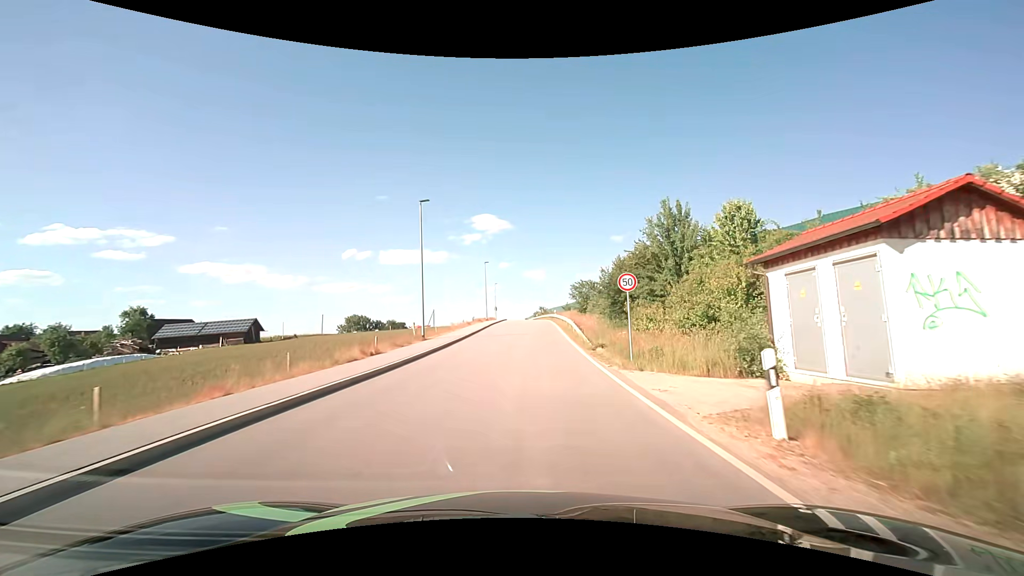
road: unclassified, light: Day
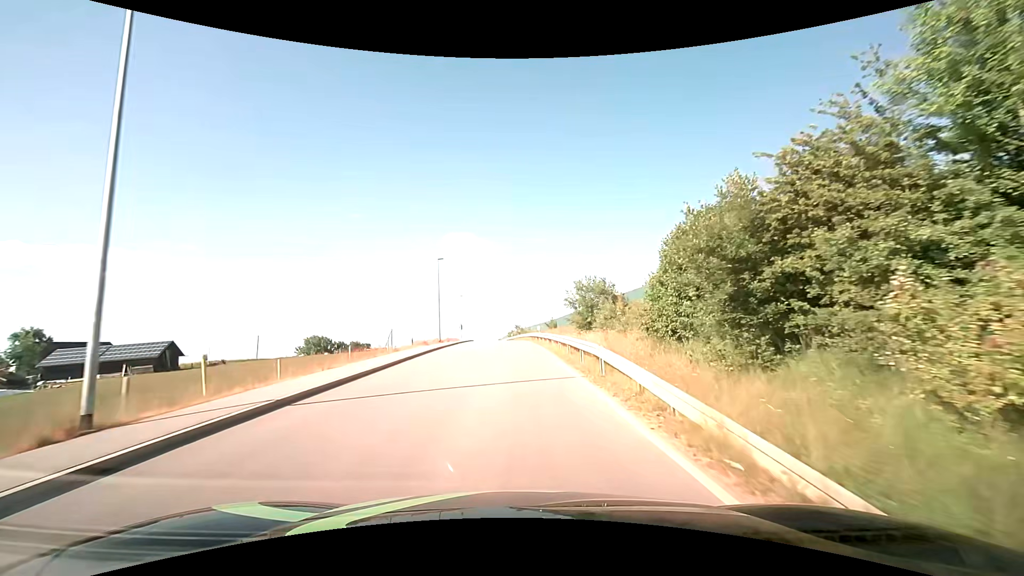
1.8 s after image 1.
(+0.7, +20.6) m; +3°
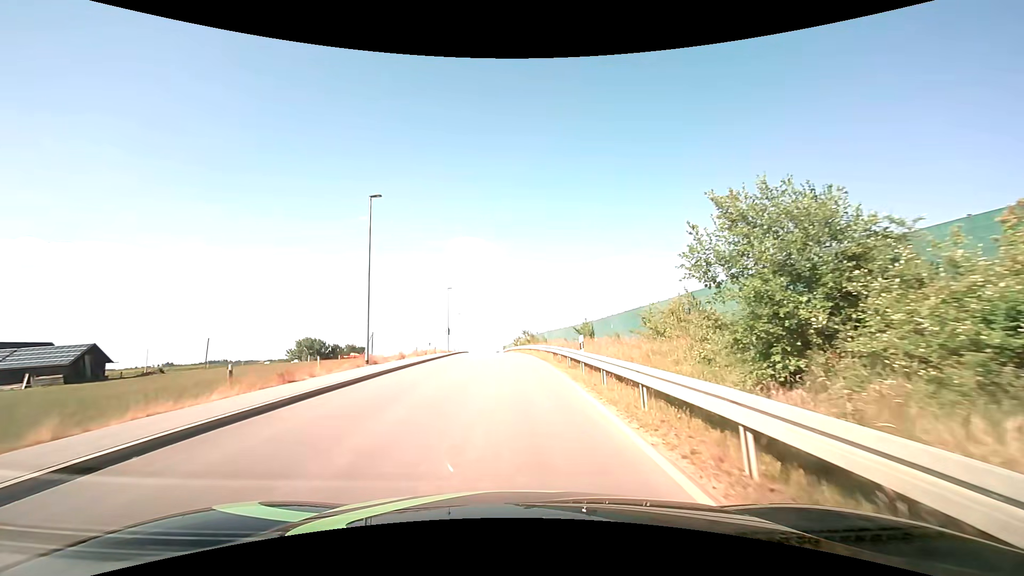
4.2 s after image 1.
(0.0, +24.7) m; -1°
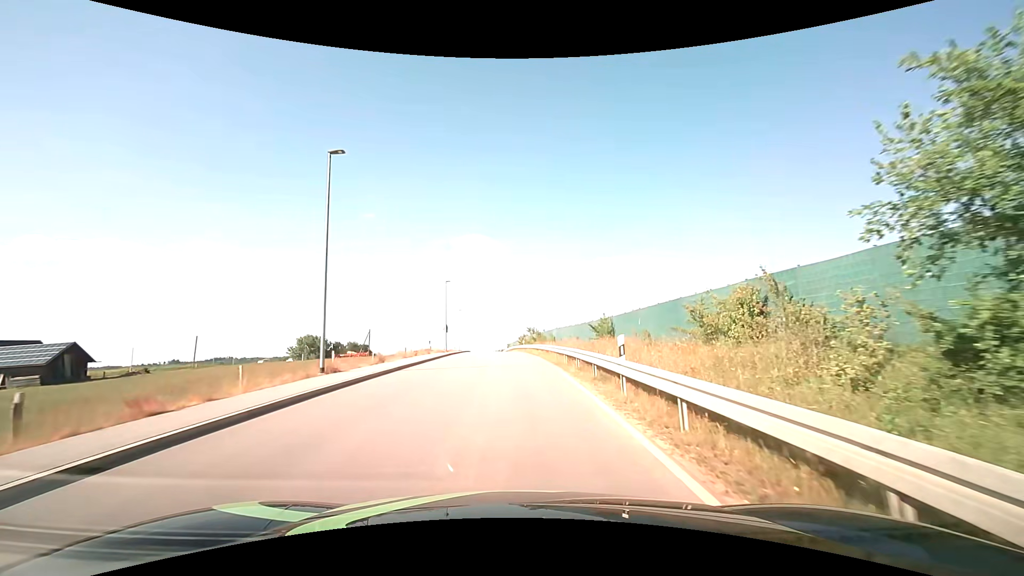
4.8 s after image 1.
(0.0, +5.9) m; 0°
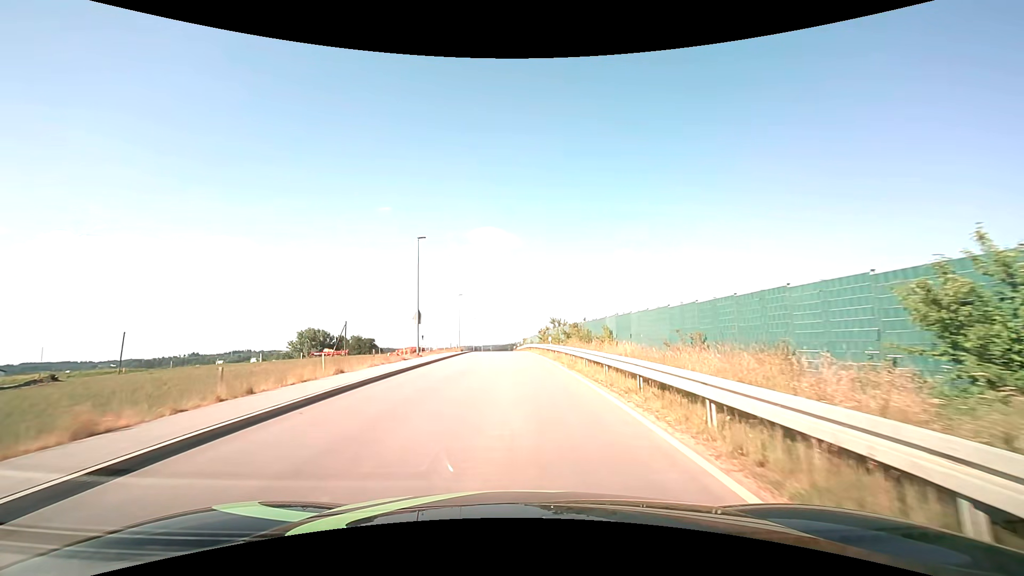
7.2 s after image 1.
(-0.5, +24.2) m; -2°
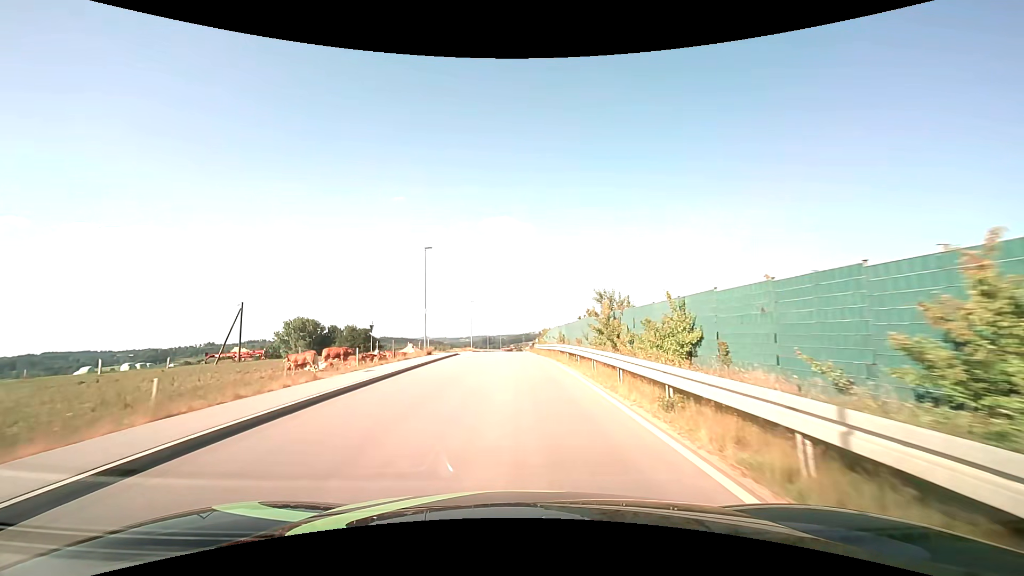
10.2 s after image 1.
(-0.4, +34.7) m; -2°
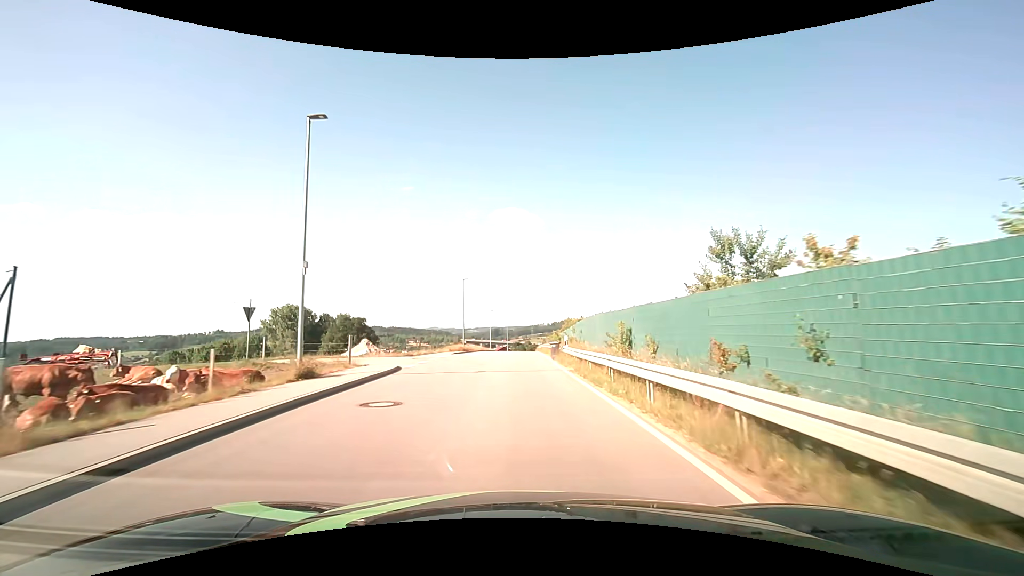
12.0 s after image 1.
(-0.1, +22.8) m; -1°
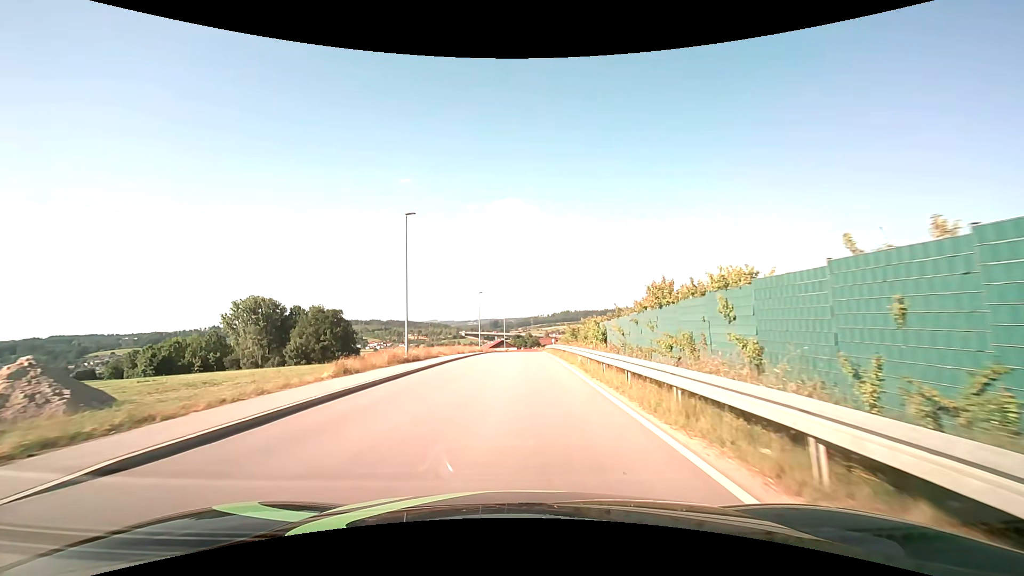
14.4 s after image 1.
(-0.2, +29.6) m; 0°
(0, +10) (0, +20) (0, +30) (+1, +40) (+1, +50) (+1, +60) (+1, +70) (+2, +80) (+2, +90) (+3, +100) m
